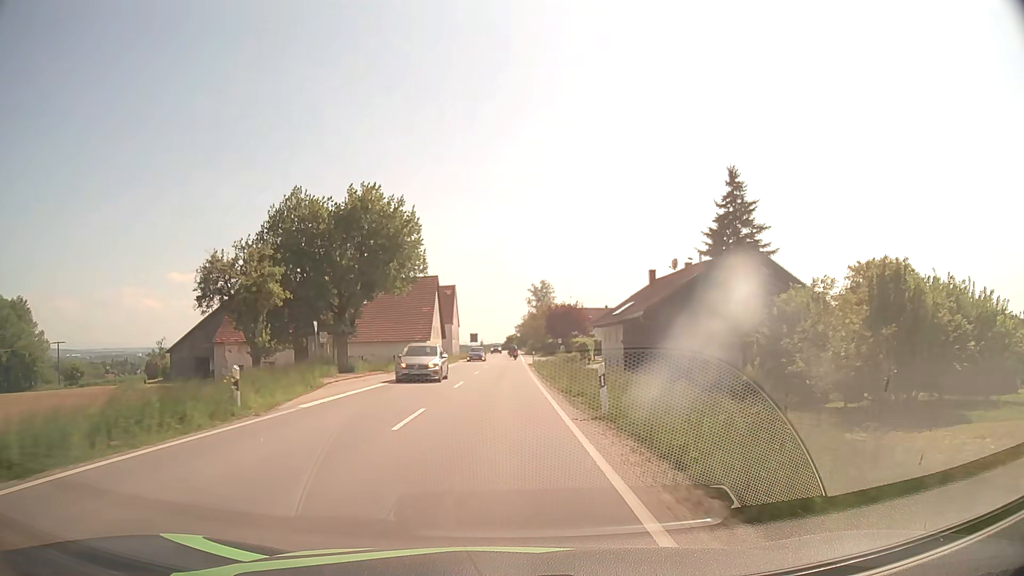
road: secondary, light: Day
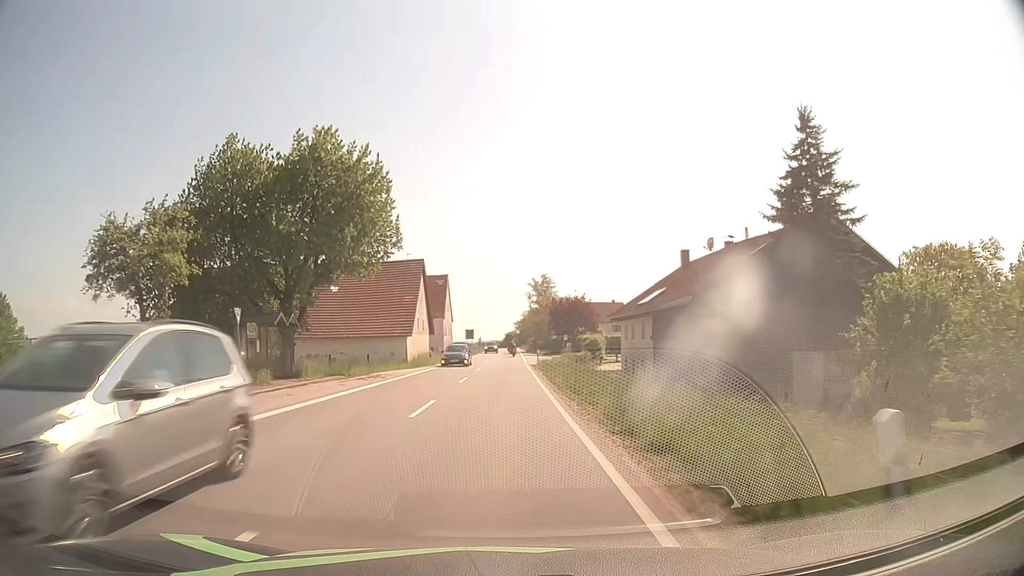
(0.0, +10.2) m; 0°
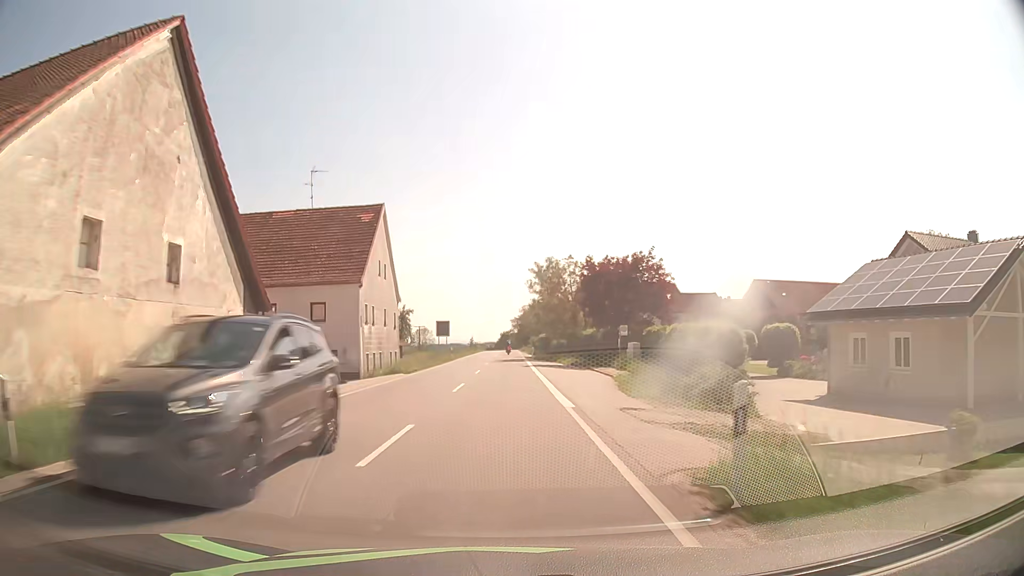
(+0.1, +41.2) m; 0°
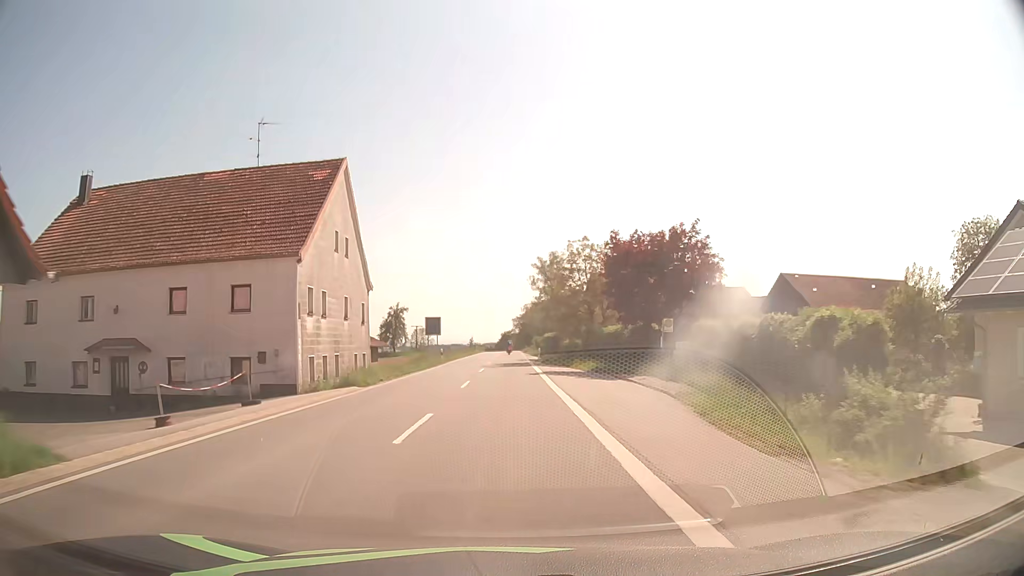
(0.0, +10.3) m; 0°
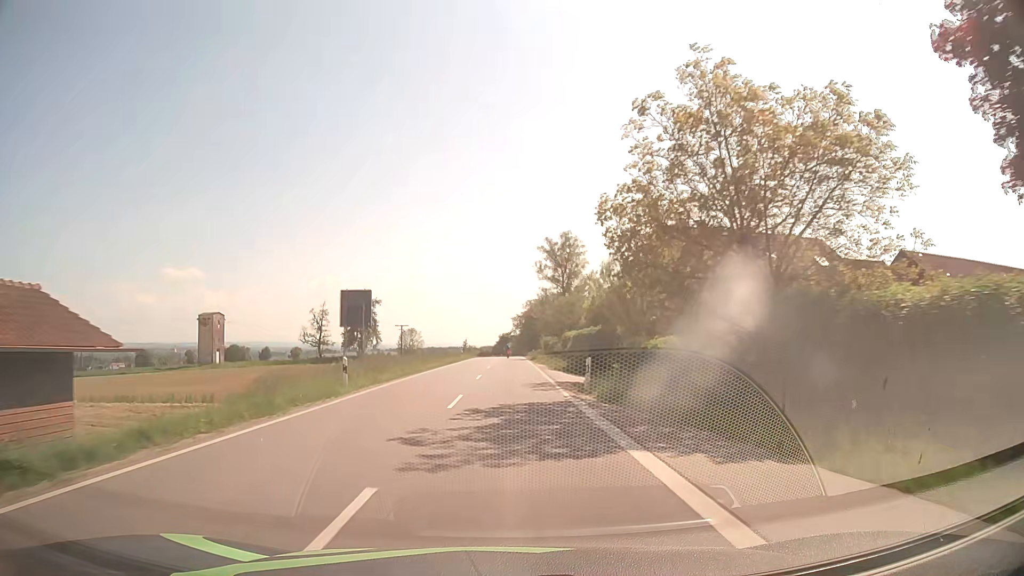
(-0.1, +30.9) m; 0°
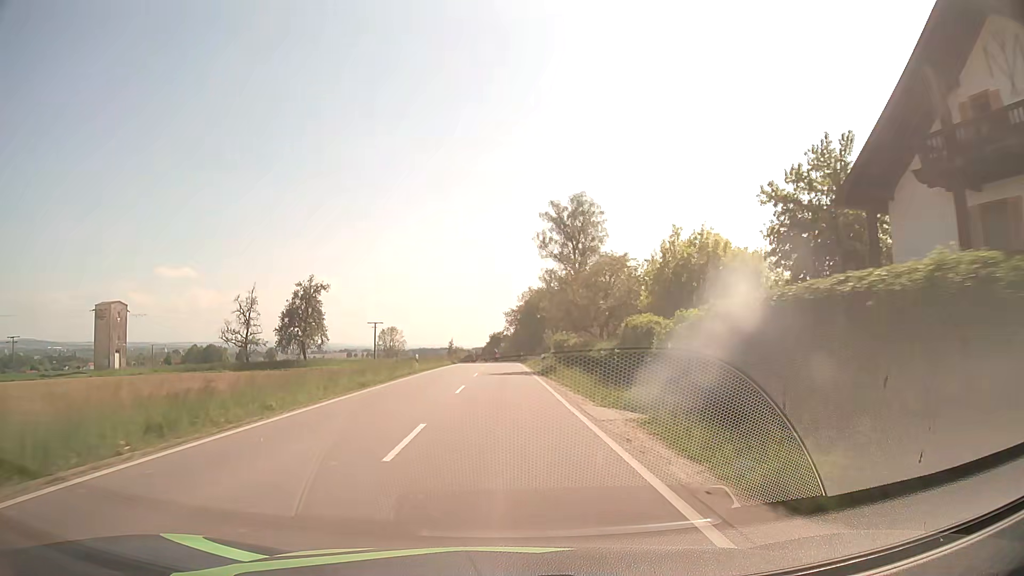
(+0.2, +30.6) m; +1°
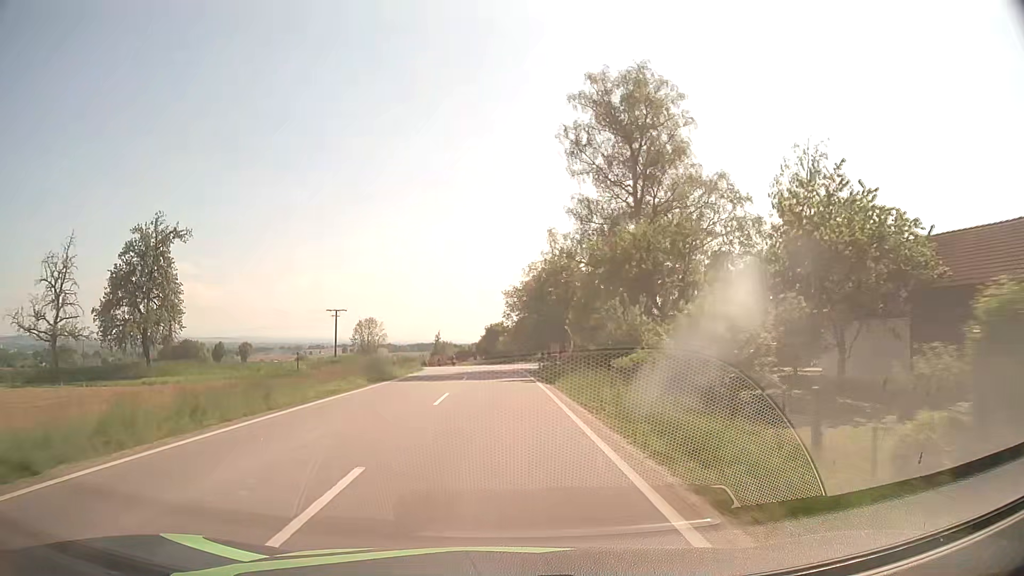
(+0.1, +40.5) m; 0°
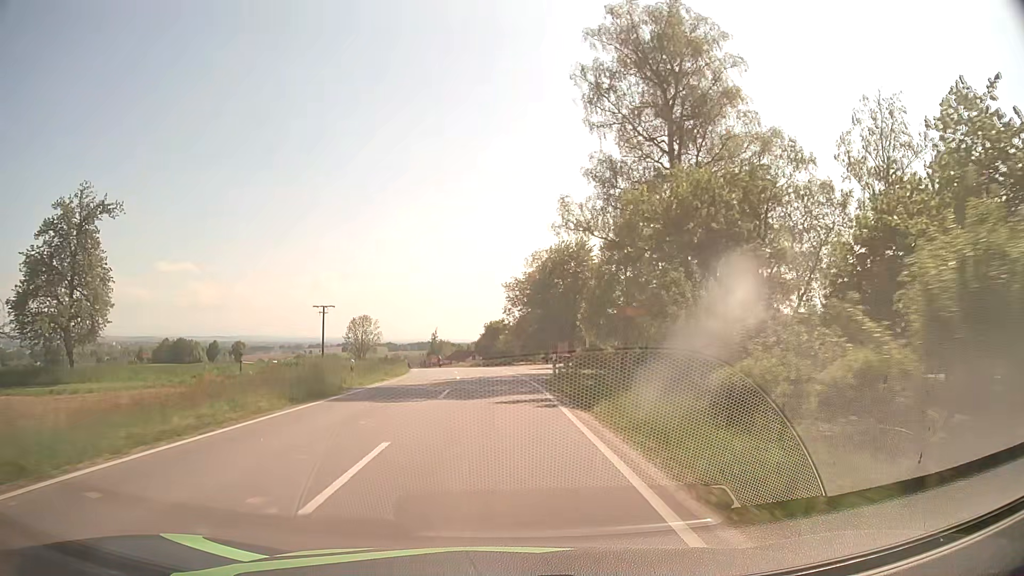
(0.0, +10.1) m; 0°
(0, +10) (0, +20) (0, +30) (-1, +40) (-2, +50) (-3, +60) (-4, +70) (-6, +80) (-7, +90) (-9, +99) m
